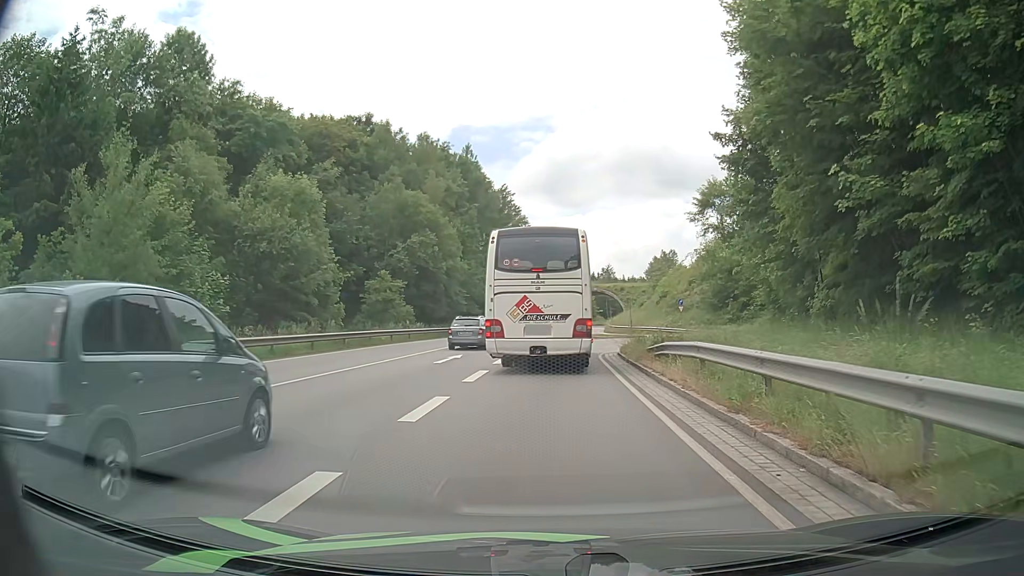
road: primary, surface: asphalt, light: Day
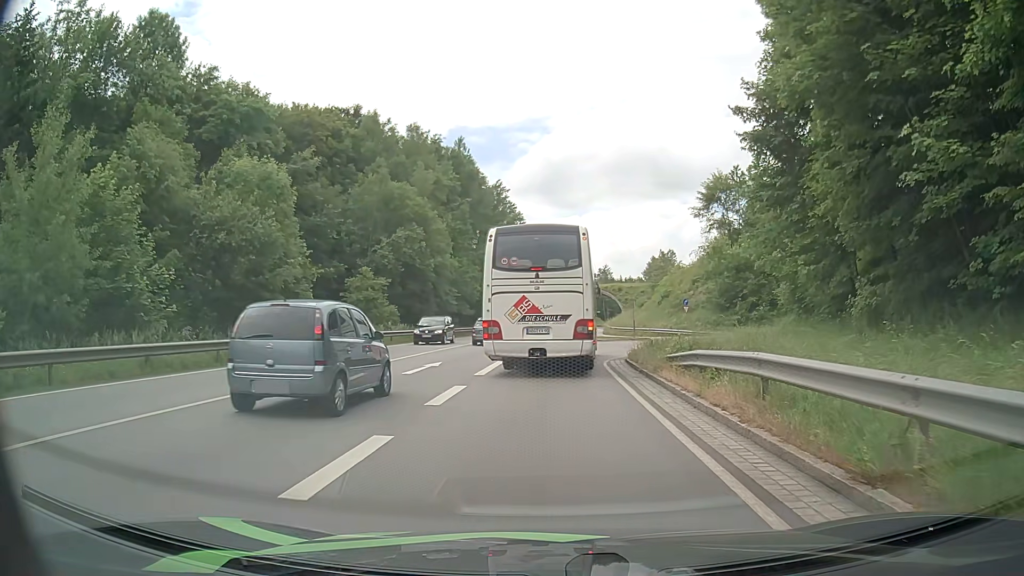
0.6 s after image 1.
(0.0, +3.9) m; 0°
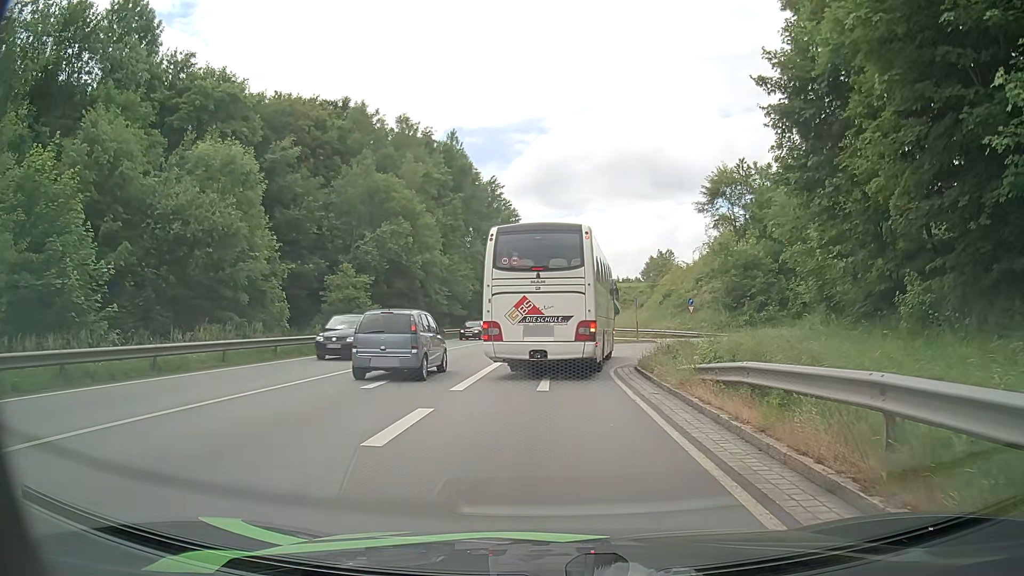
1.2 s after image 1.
(0.0, +3.4) m; 0°
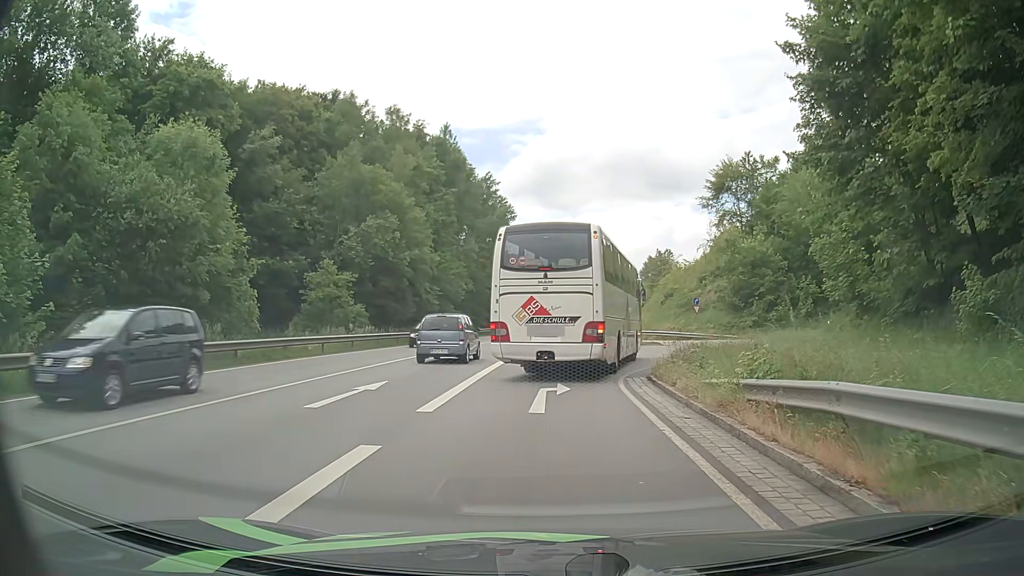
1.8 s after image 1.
(0.0, +3.1) m; +1°
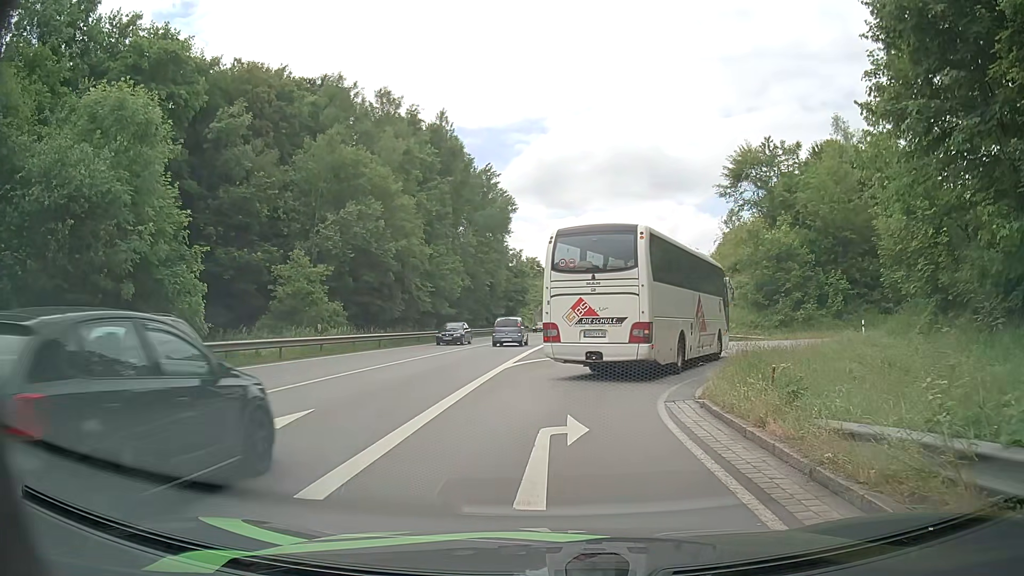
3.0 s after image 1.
(0.0, +5.1) m; -2°
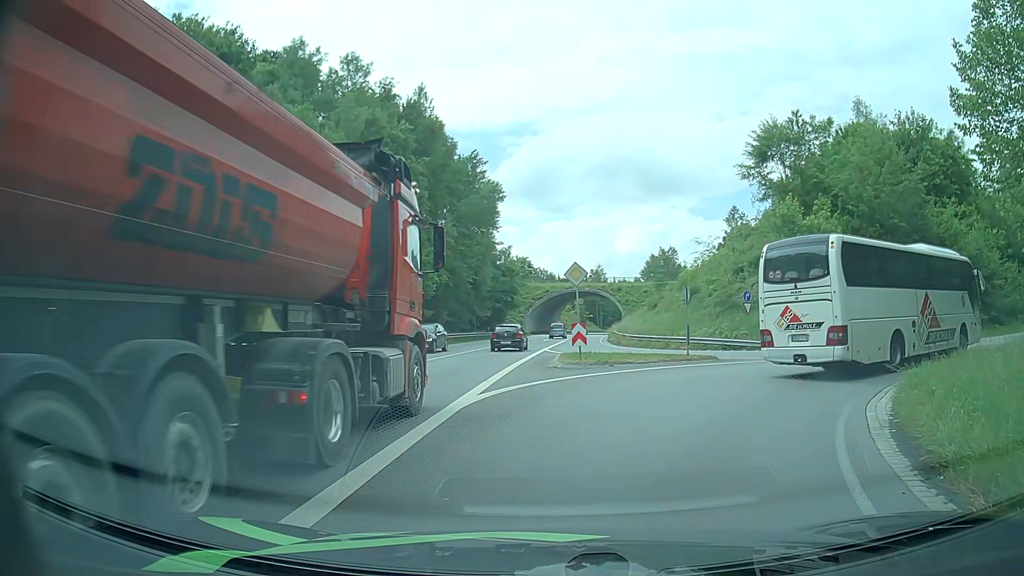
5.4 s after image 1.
(+0.2, +8.9) m; +2°
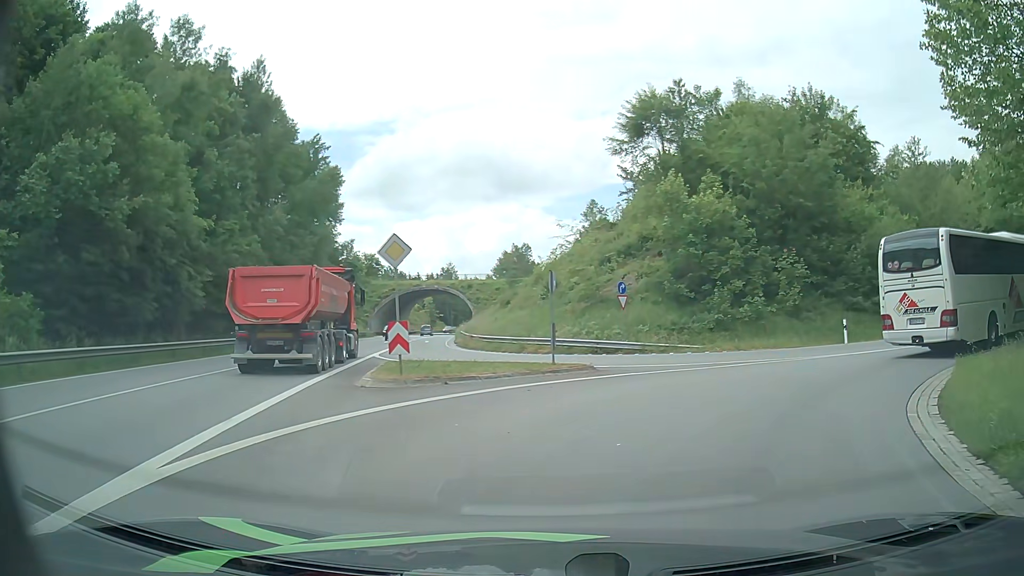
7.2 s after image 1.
(+0.6, +6.9) m; +12°
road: primary_link
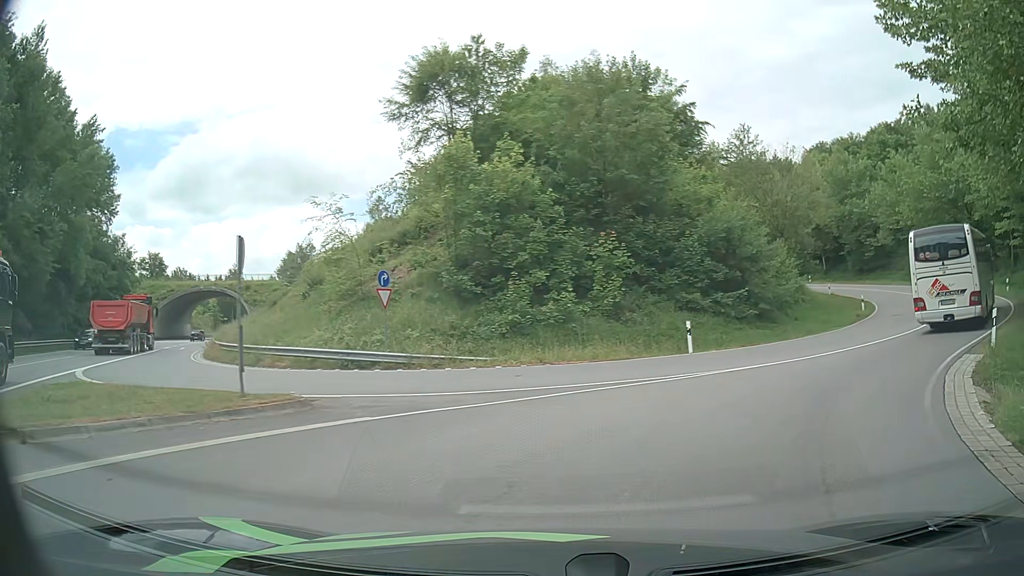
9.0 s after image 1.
(+1.2, +7.9) m; +17°
(+3, +10) (+9, +17) (+16, +24) (+23, +32) (+28, +40) (+32, +49) (+34, +59) (+34, +69) (+33, +79) (+30, +88) m
